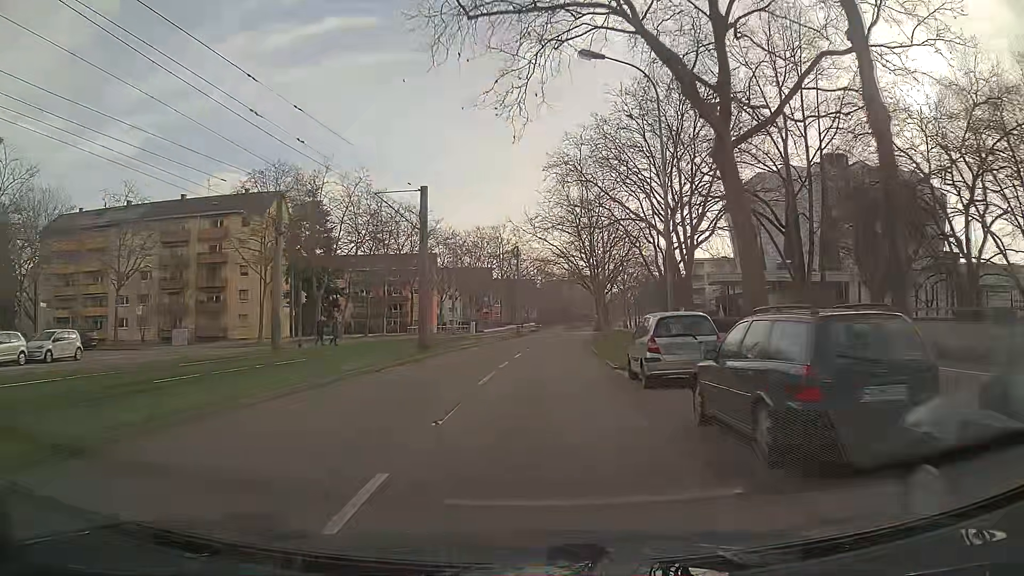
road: tertiary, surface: asphalt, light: Day
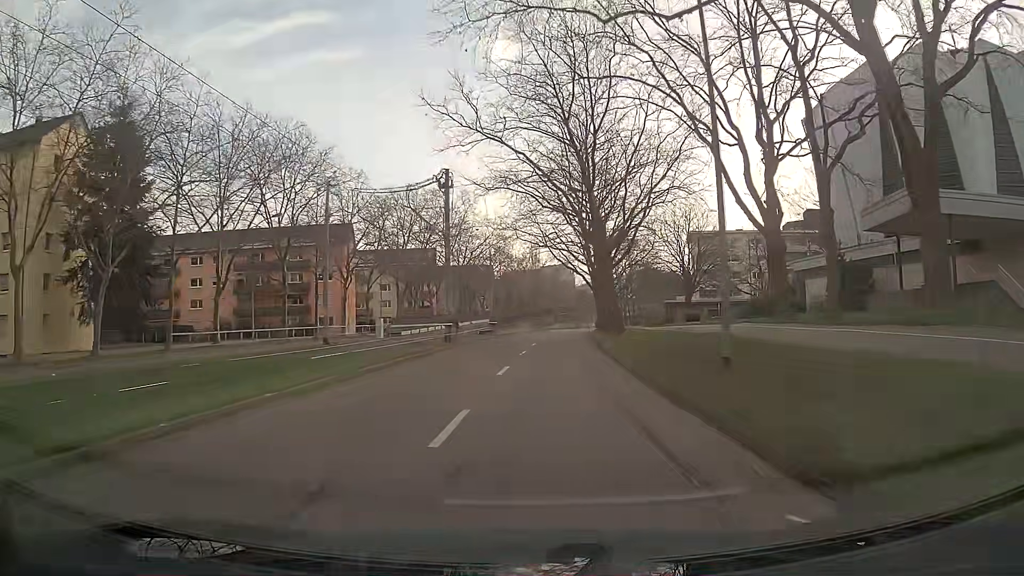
(+0.8, +35.6) m; +4°
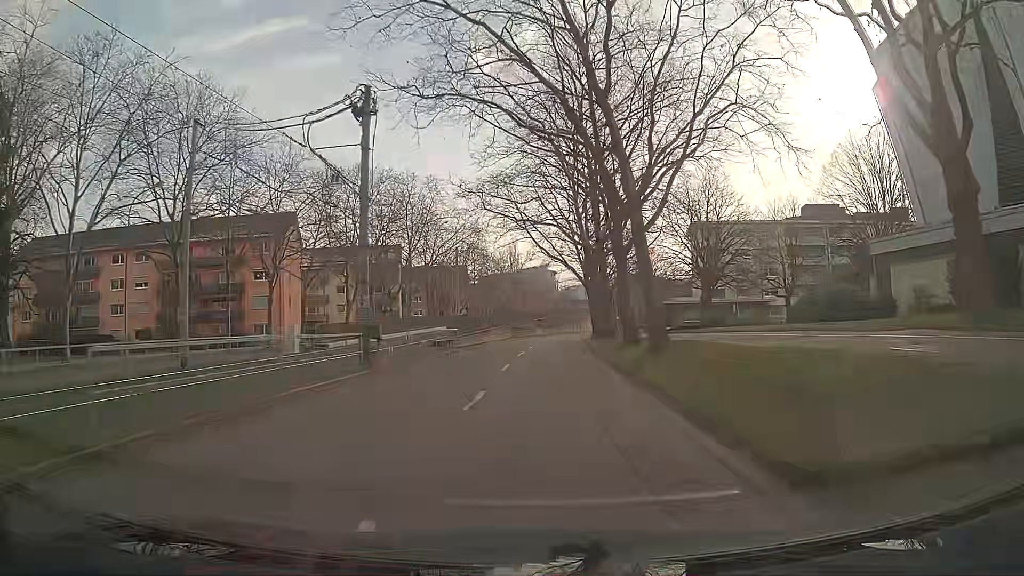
(+0.2, +14.6) m; +1°
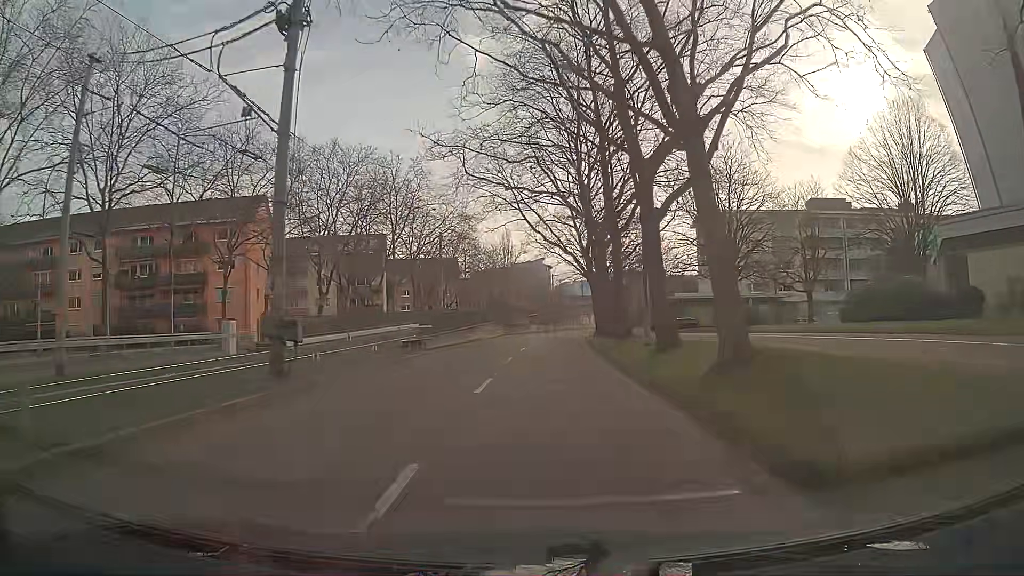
(0.0, +7.3) m; 0°
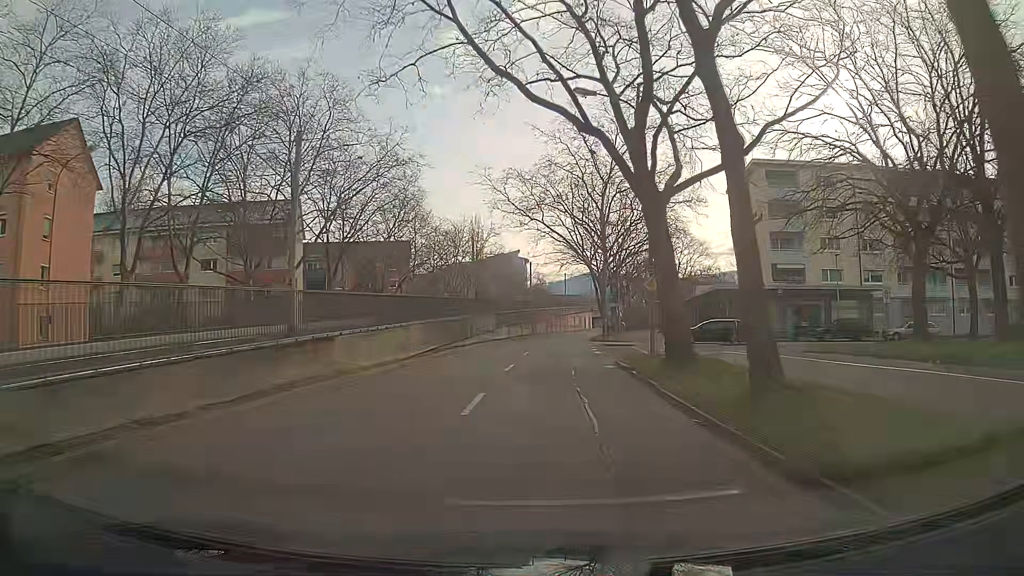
(+0.3, +29.2) m; +2°
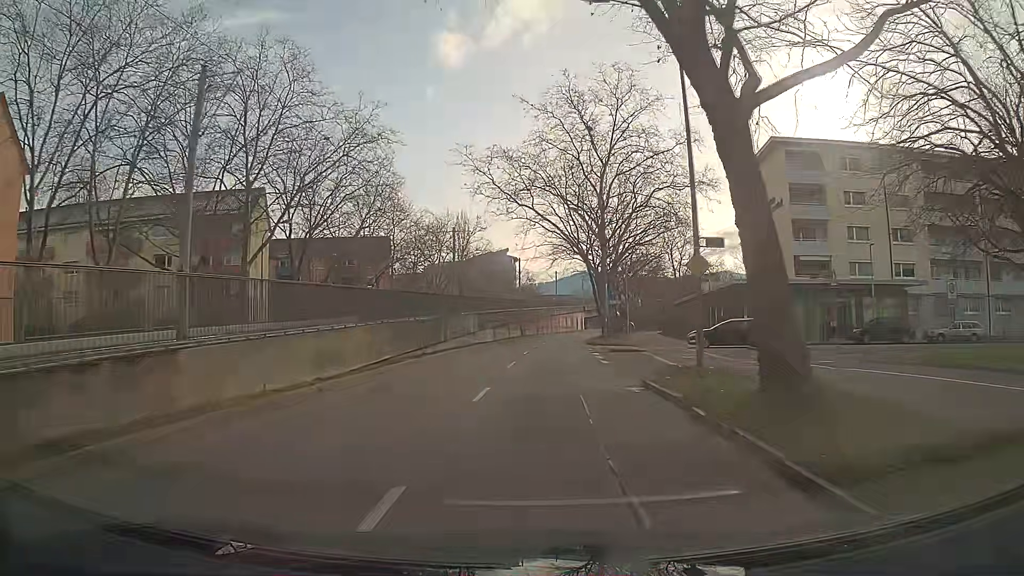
(+0.1, +7.3) m; +1°
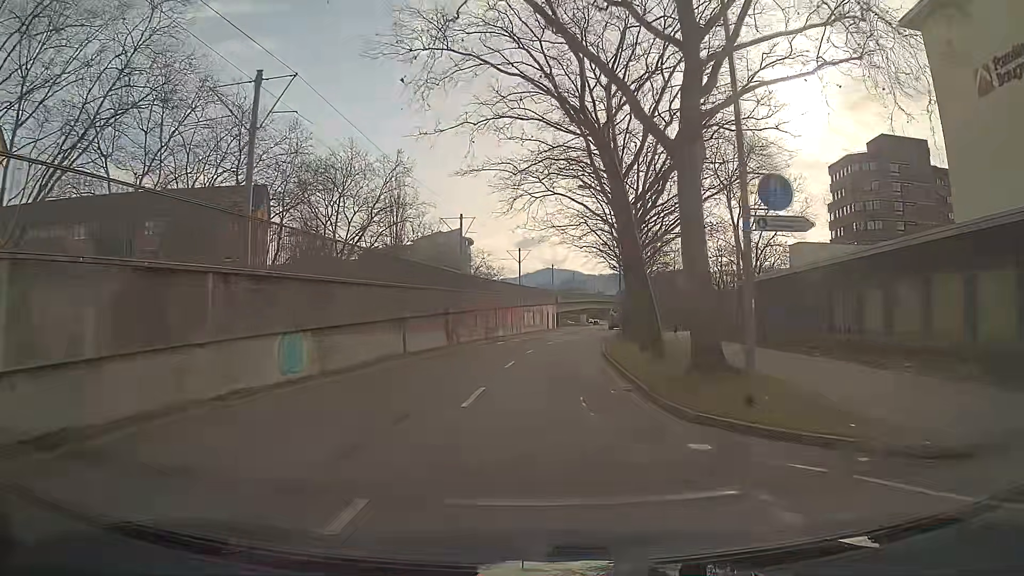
(+1.1, +36.4) m; +3°
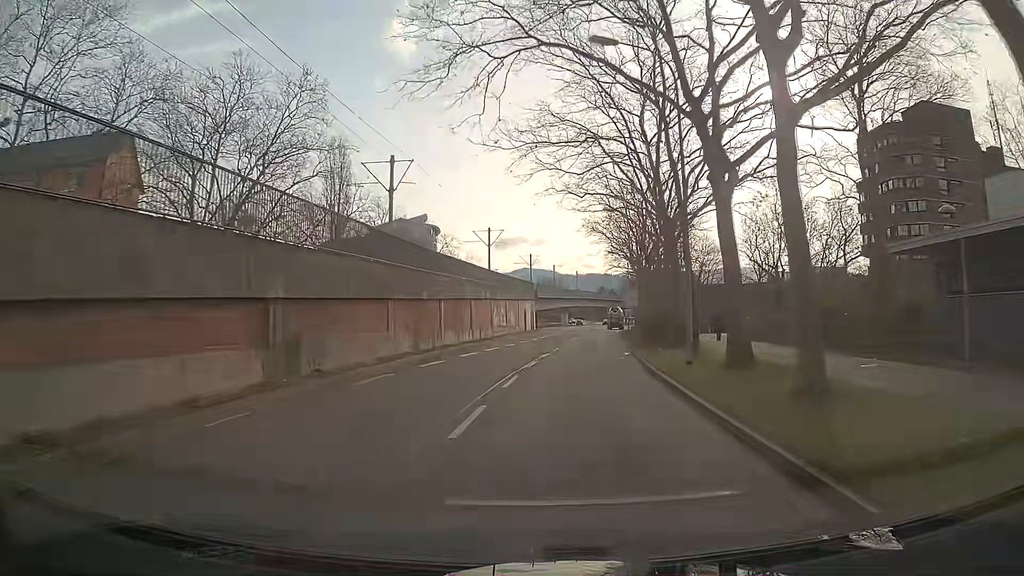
(+0.4, +21.7) m; +2°
(0, +10) (0, +20) (0, +30) (+1, +40) (+1, +50) (+2, +60) (+2, +70) (+3, +80) (+3, +90) (+4, +100) m
